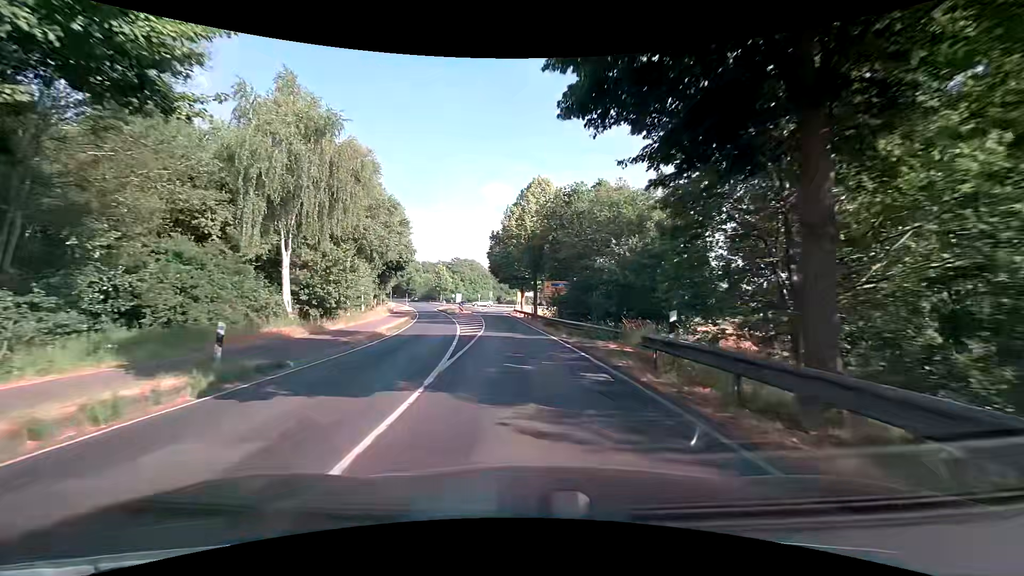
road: tertiary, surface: asphalt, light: Day
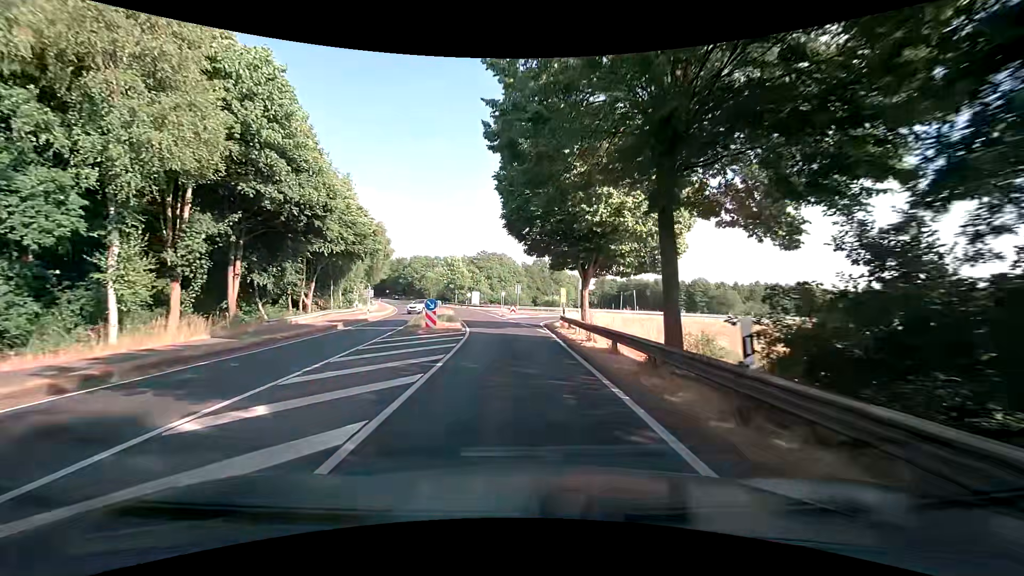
(-1.2, +36.9) m; -5°
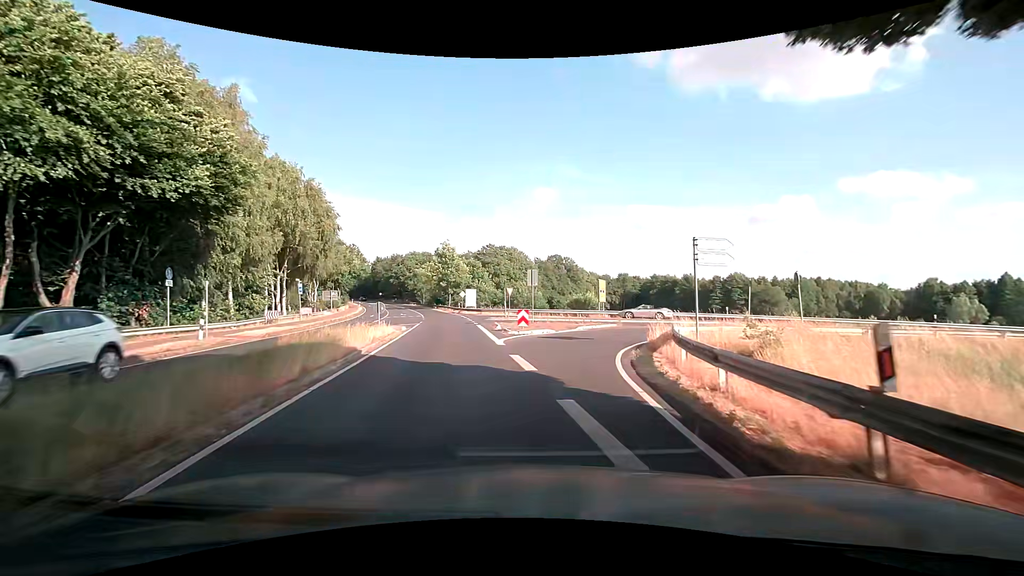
(-0.1, +25.4) m; -1°
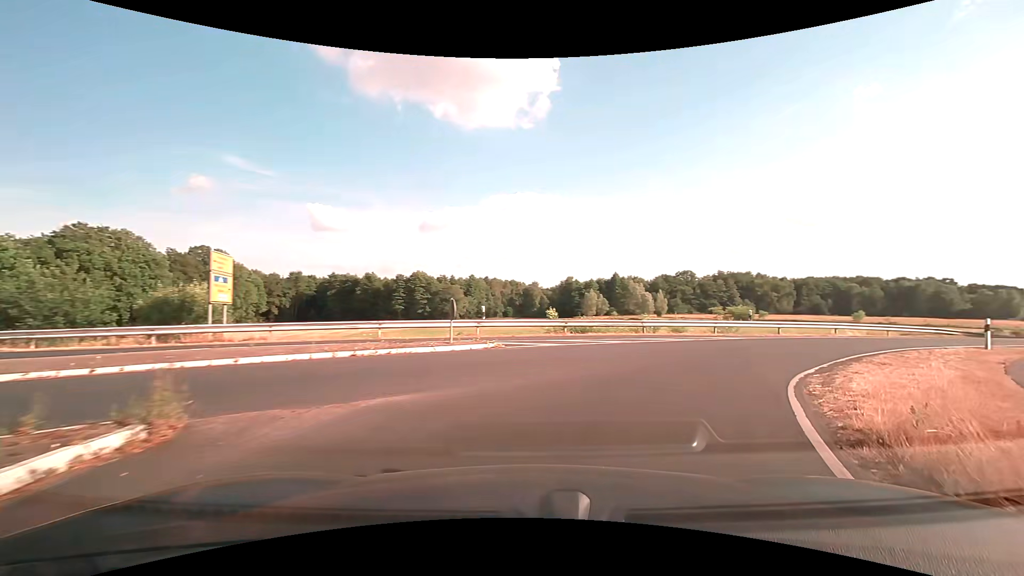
(+4.6, +23.5) m; +36°
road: secondary_link
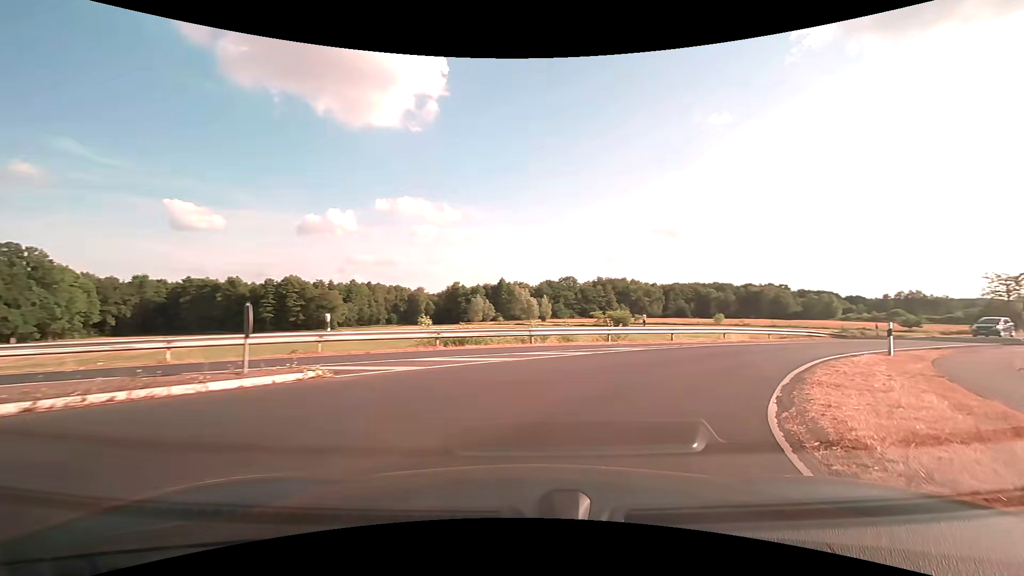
(+0.5, +4.4) m; +13°
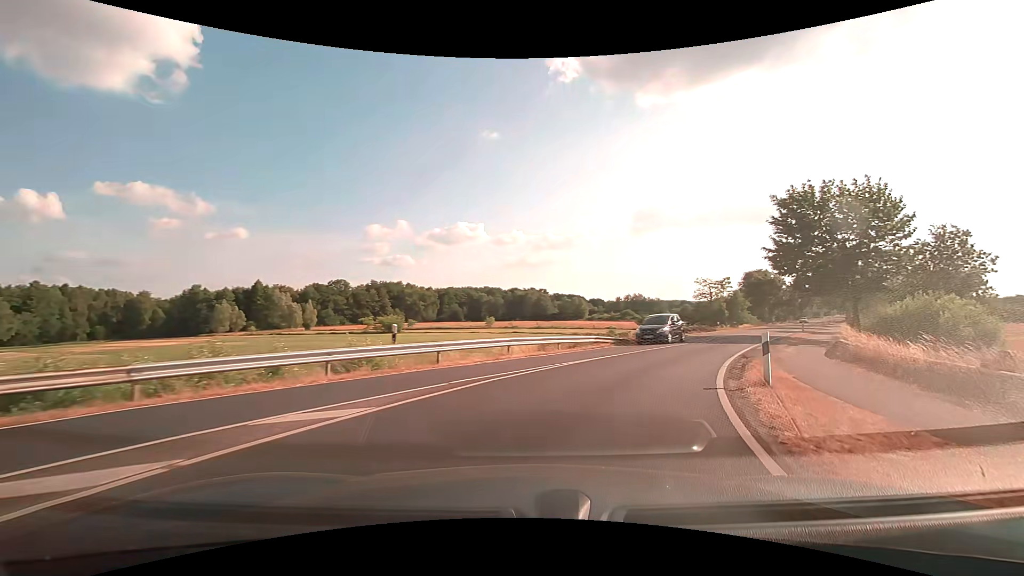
(+2.1, +9.5) m; +23°
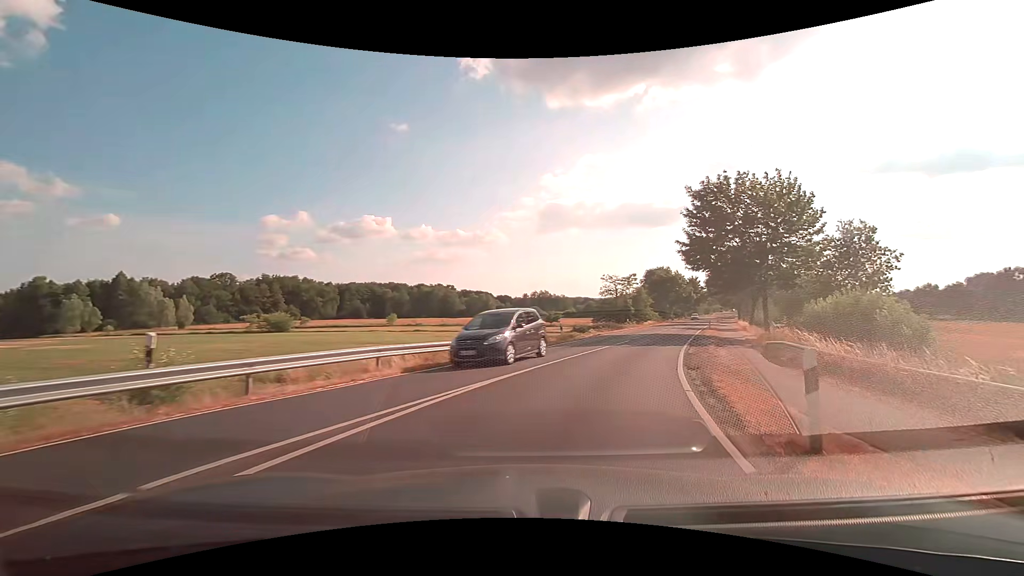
(+0.7, +5.5) m; +12°
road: secondary
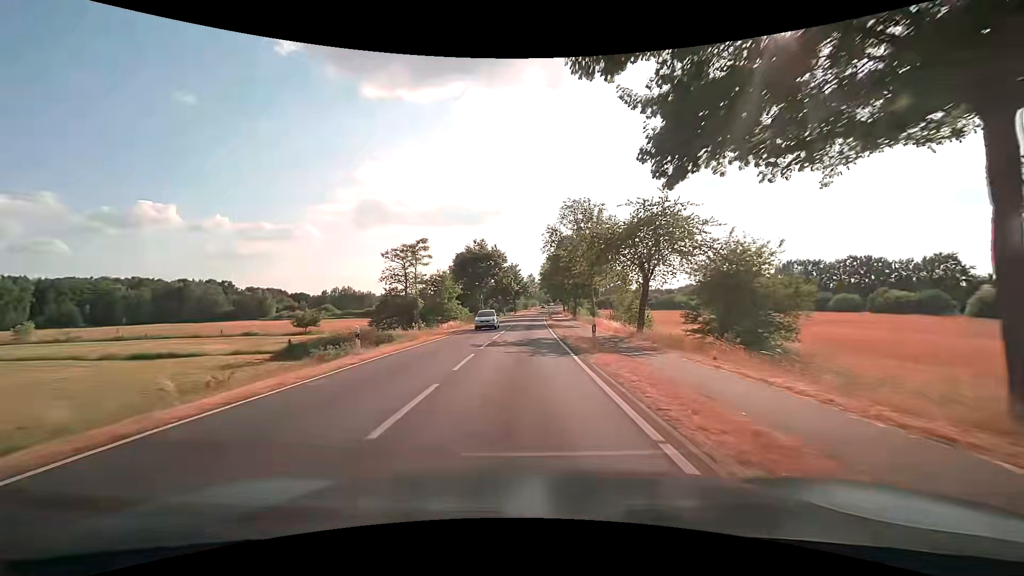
(+10.1, +36.9) m; +20°
(0, +10) (0, +20) (0, +30) (0, +40) (+1, +50) (+1, +60) (+1, +70) (+2, +80) (+2, +90) (+3, +100) m
